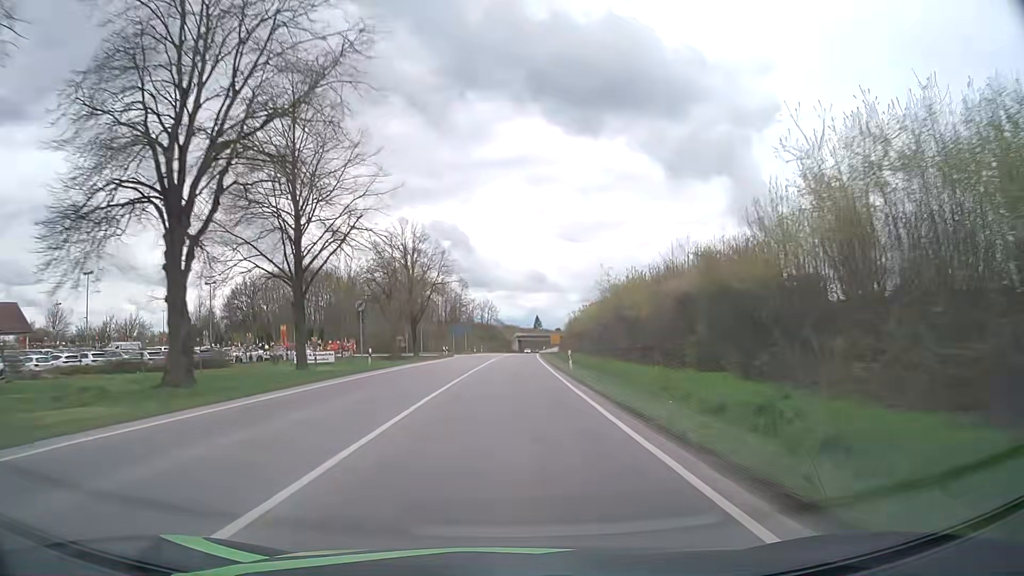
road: primary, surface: asphalt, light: Day
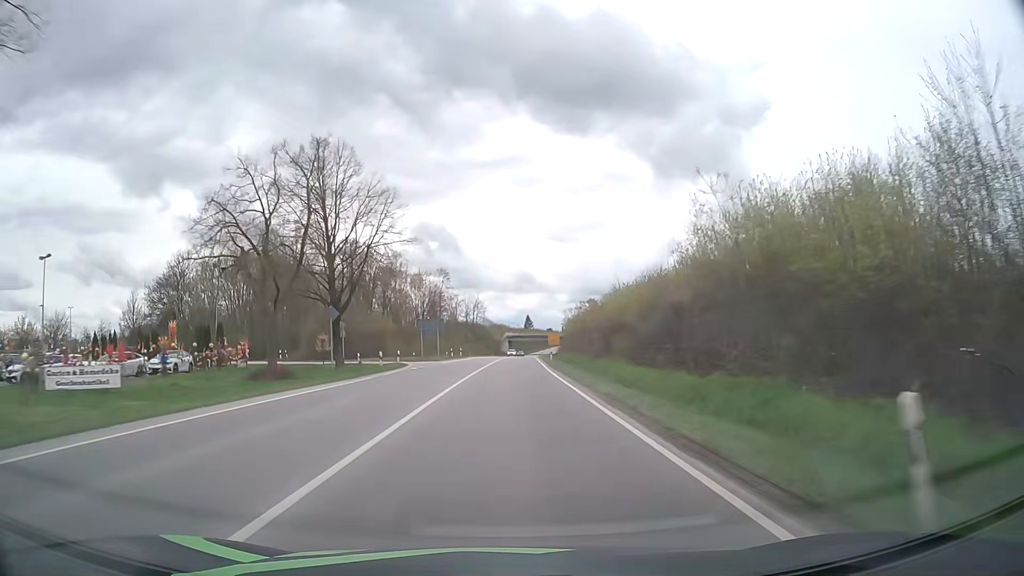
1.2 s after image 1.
(+0.2, +28.7) m; +1°
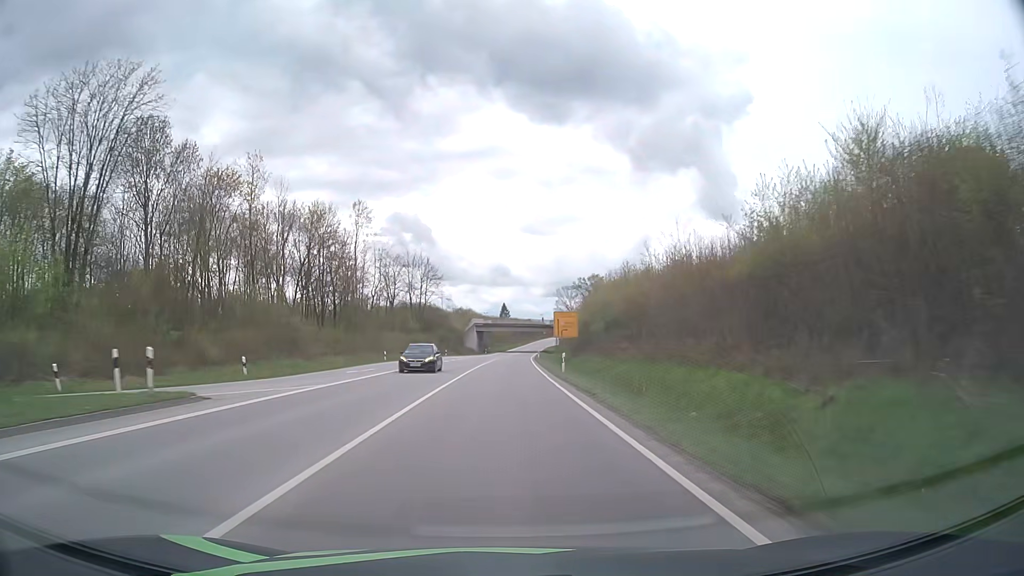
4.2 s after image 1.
(+1.5, +71.7) m; +2°
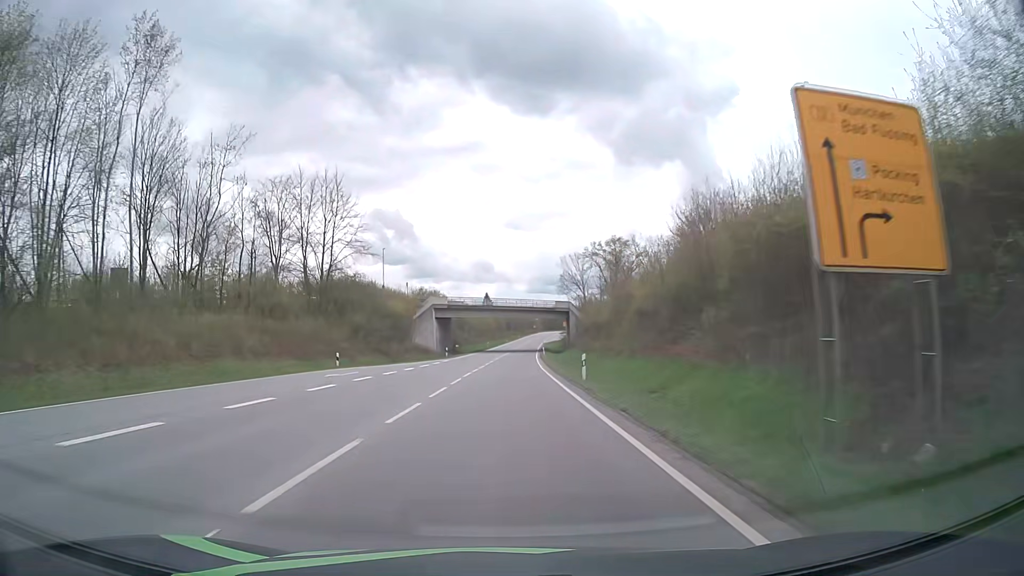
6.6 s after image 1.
(+0.6, +57.5) m; +1°
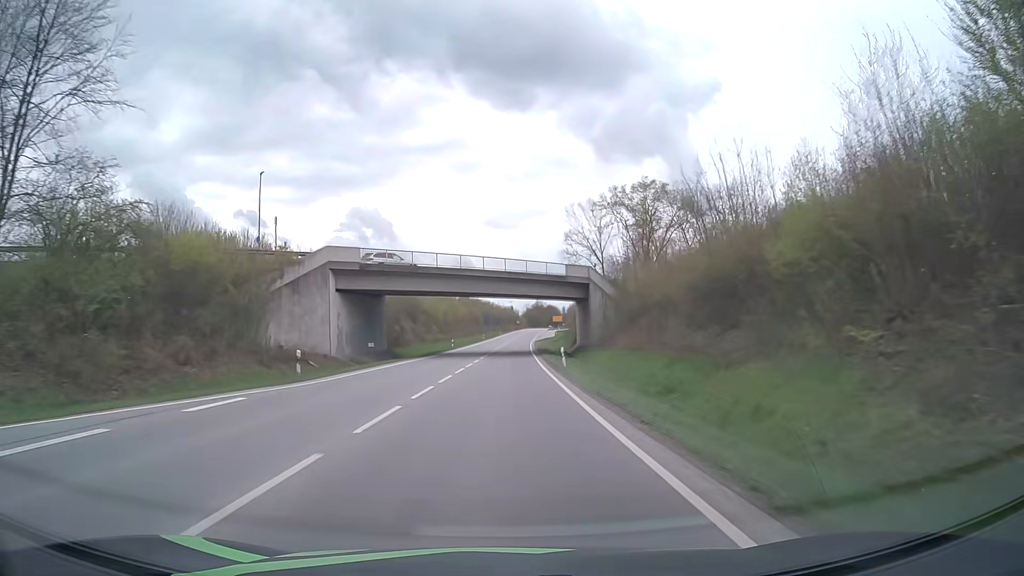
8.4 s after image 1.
(+0.6, +43.4) m; +2°
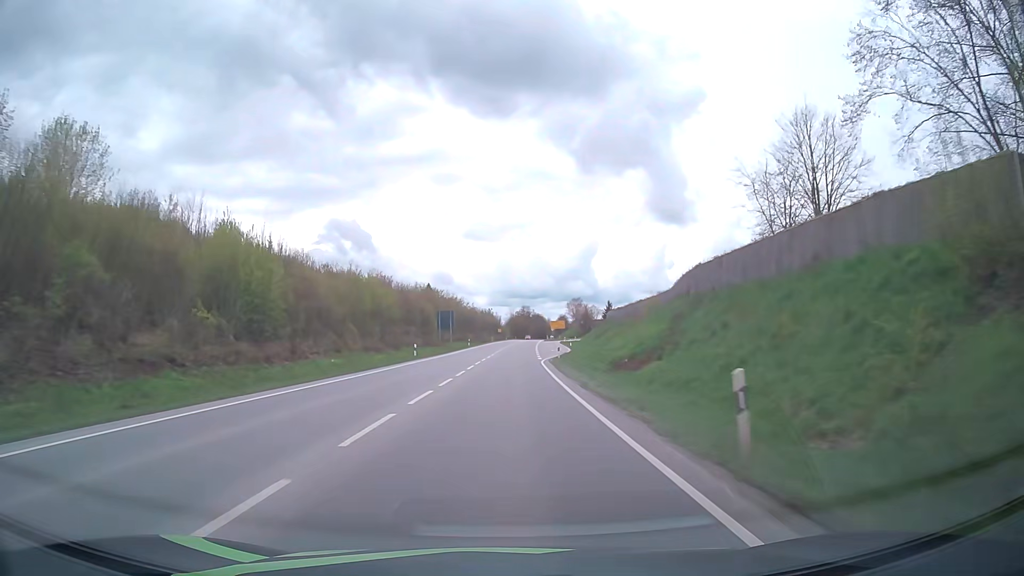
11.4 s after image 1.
(+1.1, +72.9) m; +1°
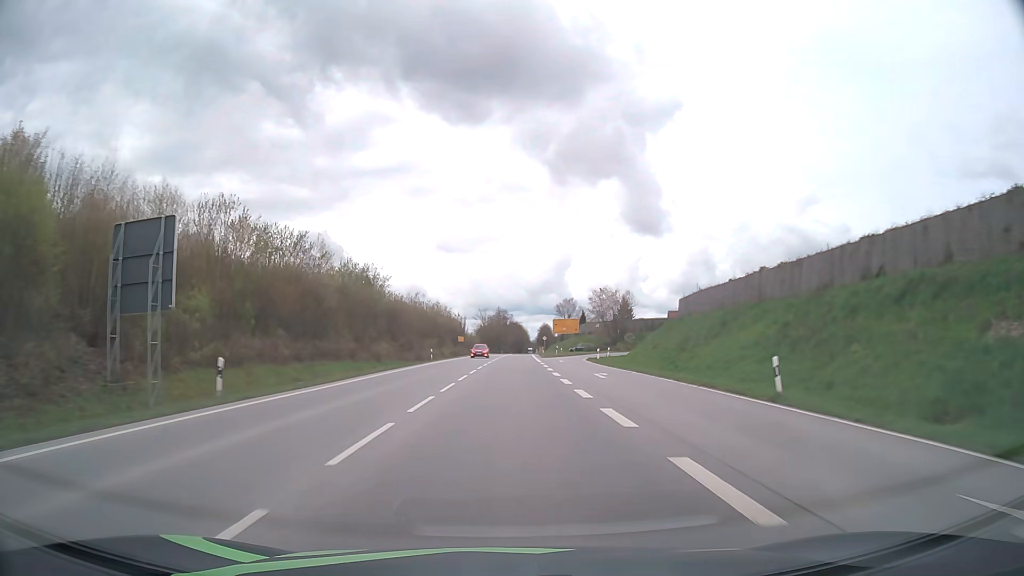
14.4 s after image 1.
(+1.5, +72.7) m; +2°
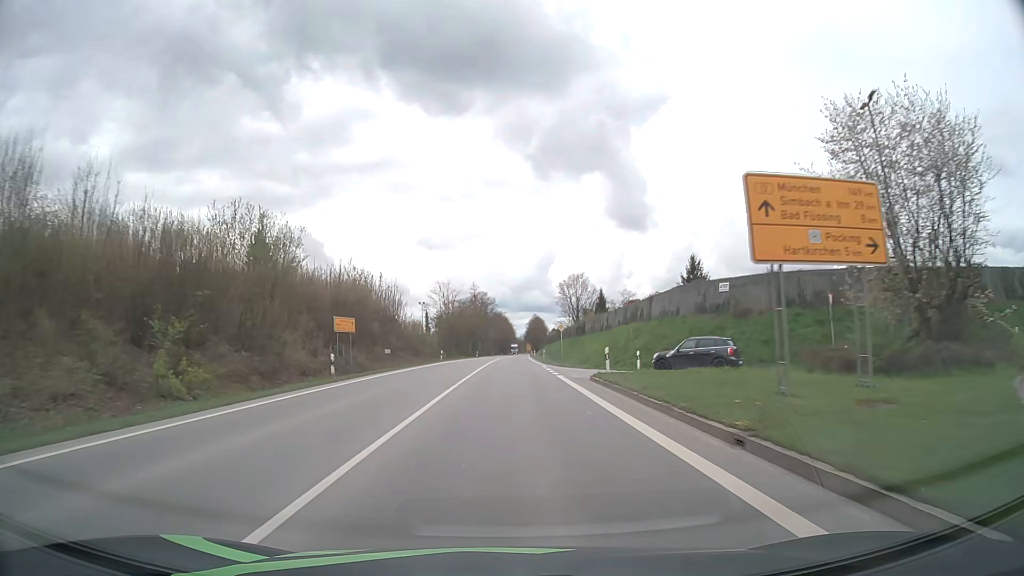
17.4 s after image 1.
(+0.9, +71.6) m; +1°
(0, +10) (0, +20) (0, +30) (0, +40) (0, +50) (+1, +60) (+1, +70) (+1, +80) (+1, +90) (+2, +100) m
